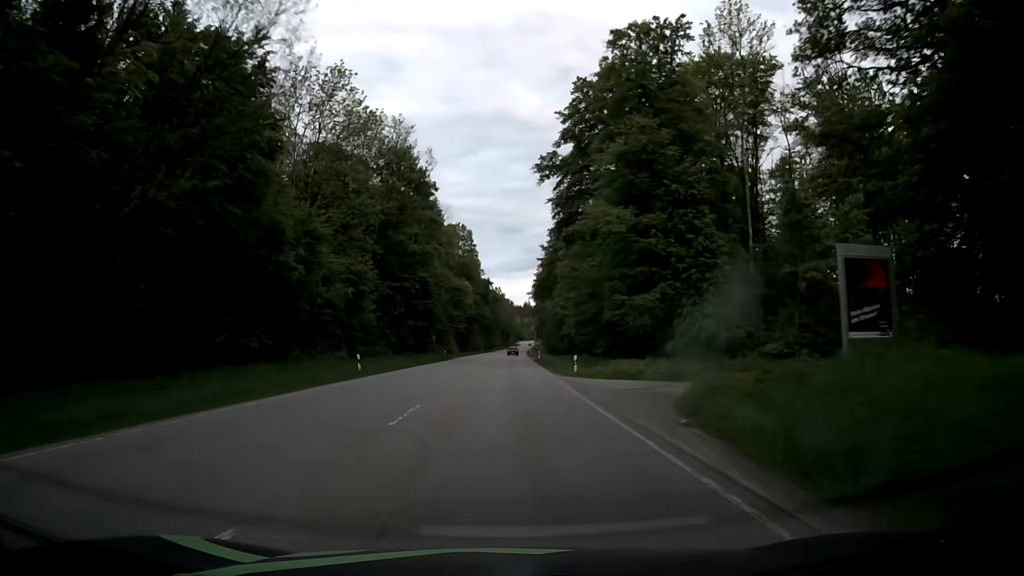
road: secondary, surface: asphalt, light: Day
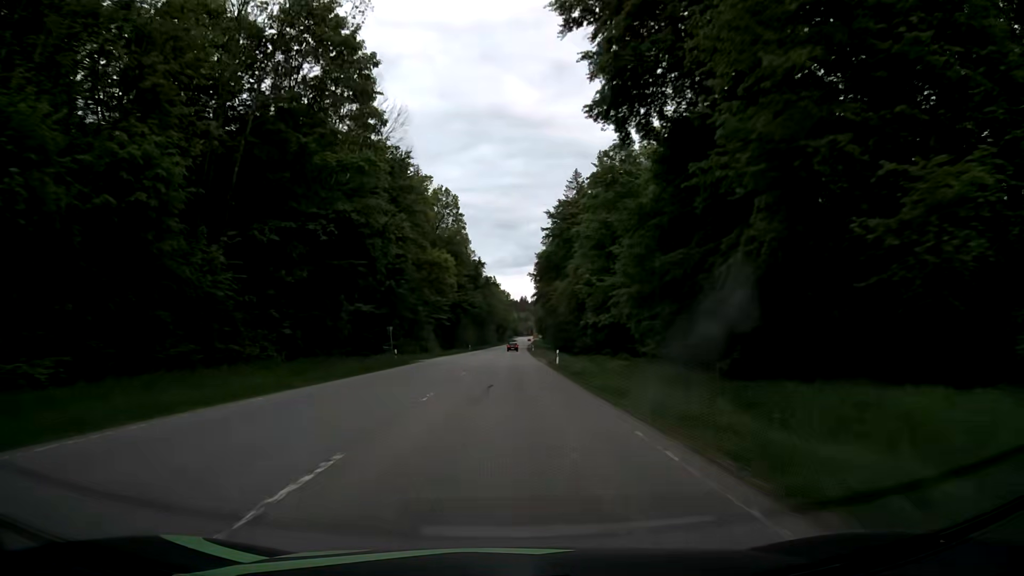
(-0.1, +31.6) m; 0°
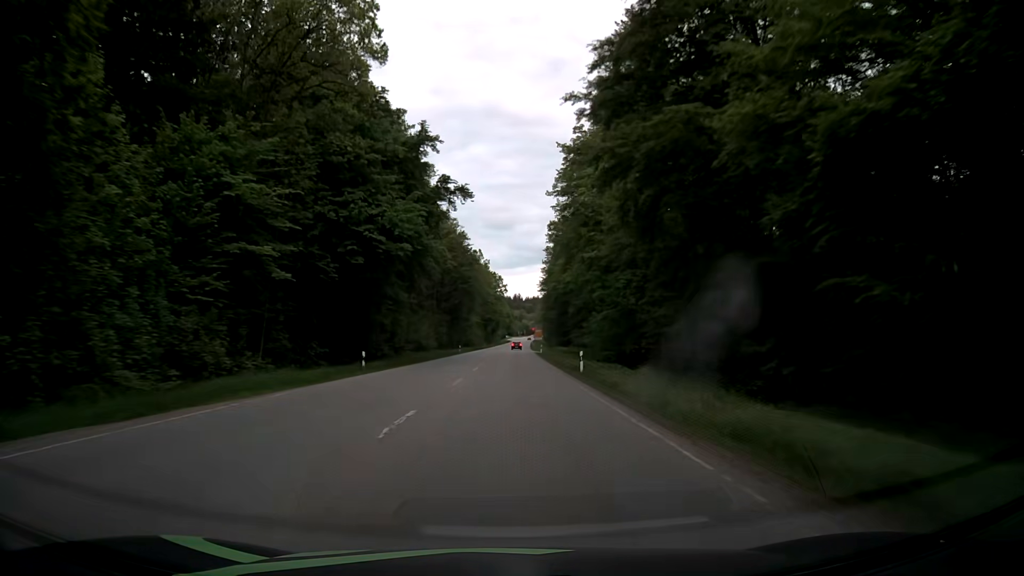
(0.0, +78.3) m; 0°
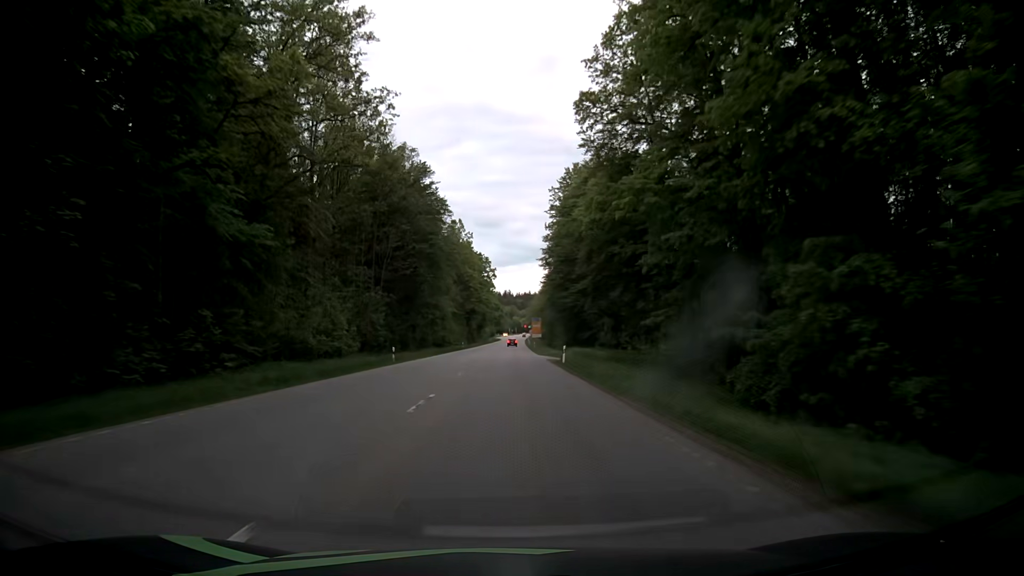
(+0.4, +44.6) m; +1°
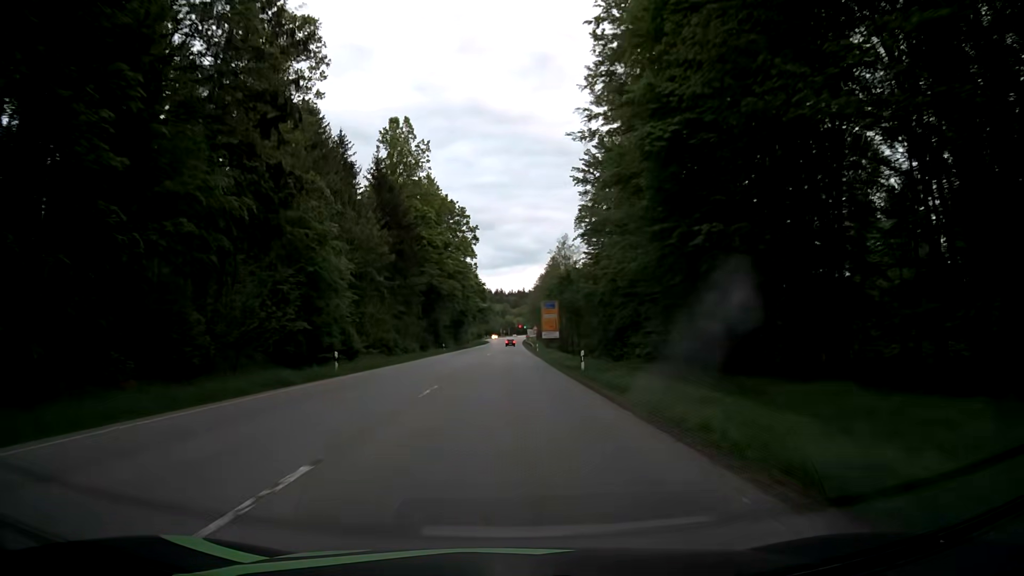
(+1.0, +69.0) m; +1°
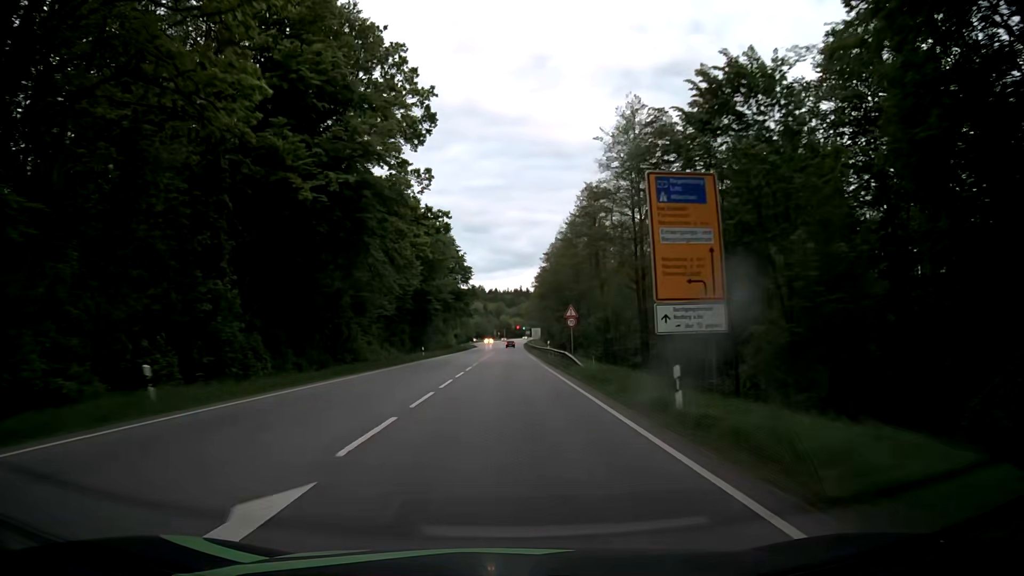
(+0.3, +62.1) m; 0°
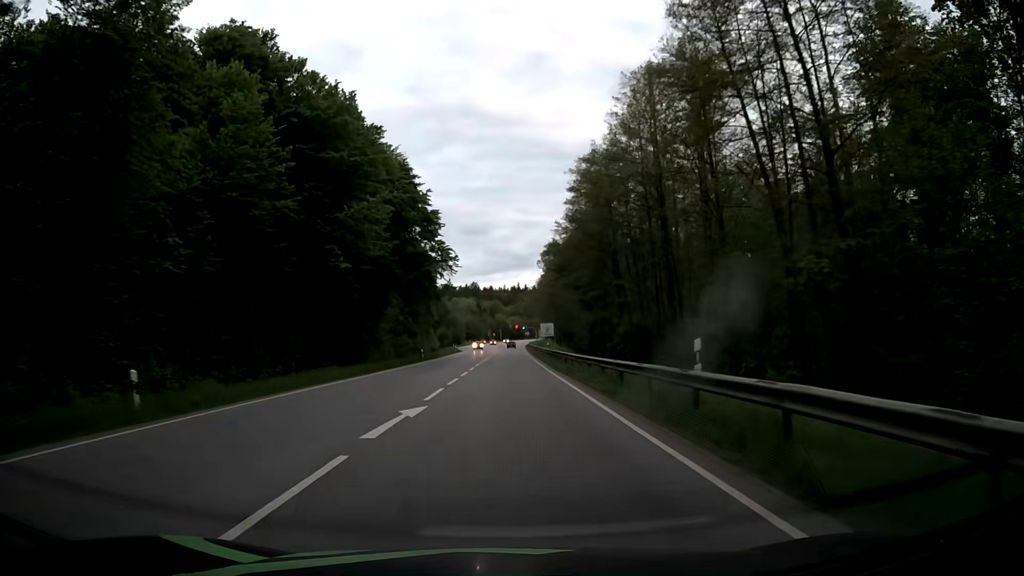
(+0.1, +45.6) m; 0°
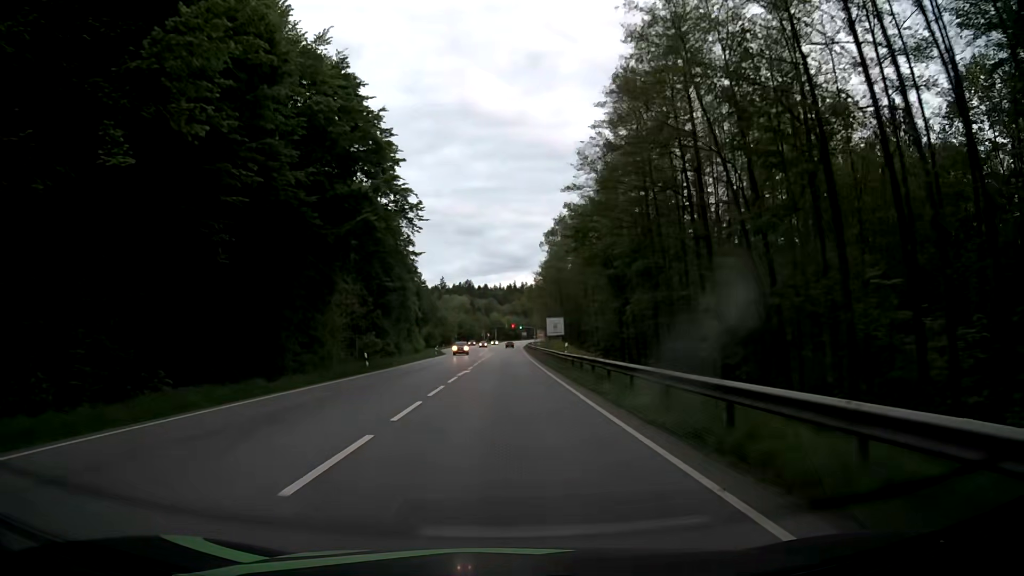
(0.0, +22.1) m; 0°
(0, +10) (0, +20) (0, +30) (0, +40) (0, +50) (0, +60) (0, +70) (0, +80) (0, +90) (0, +100) m
